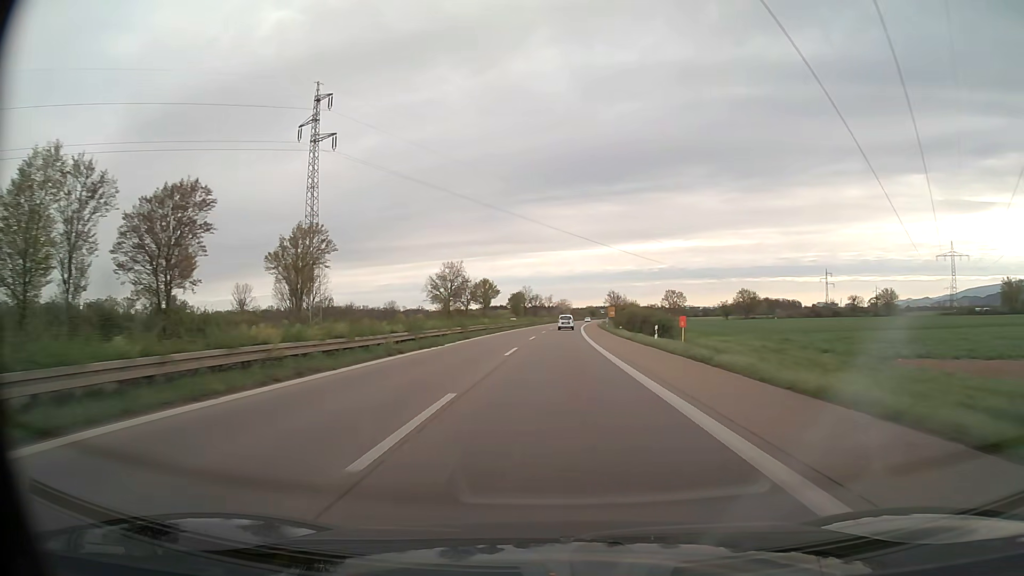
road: trunk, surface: asphalt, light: Day
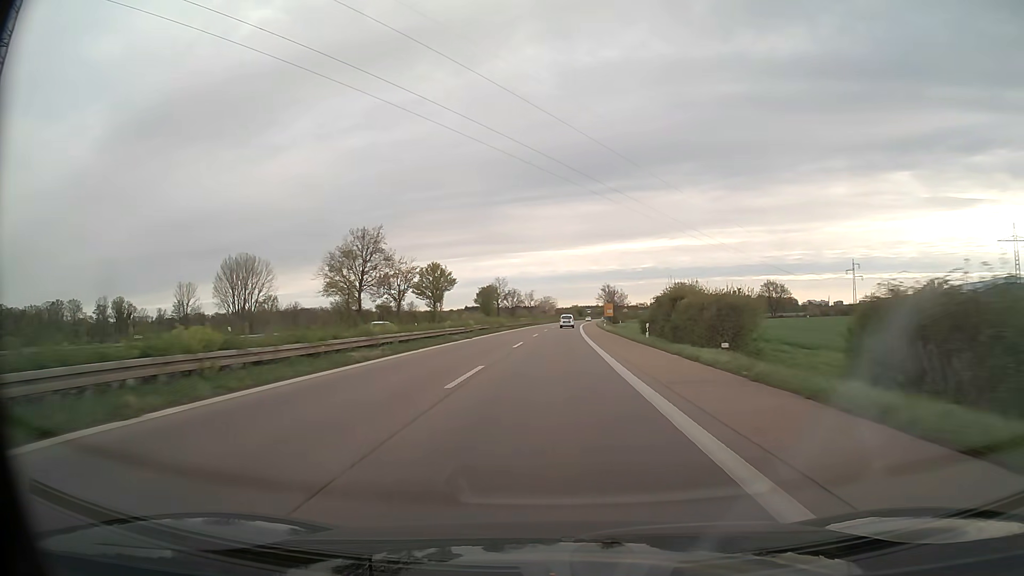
(+0.7, +47.6) m; +2°
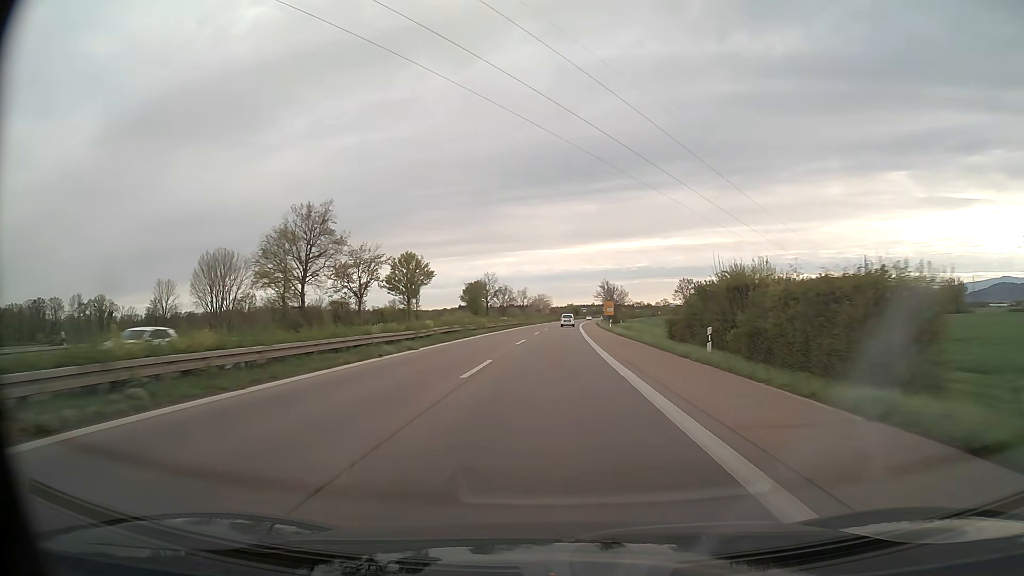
(0.0, +15.9) m; 0°
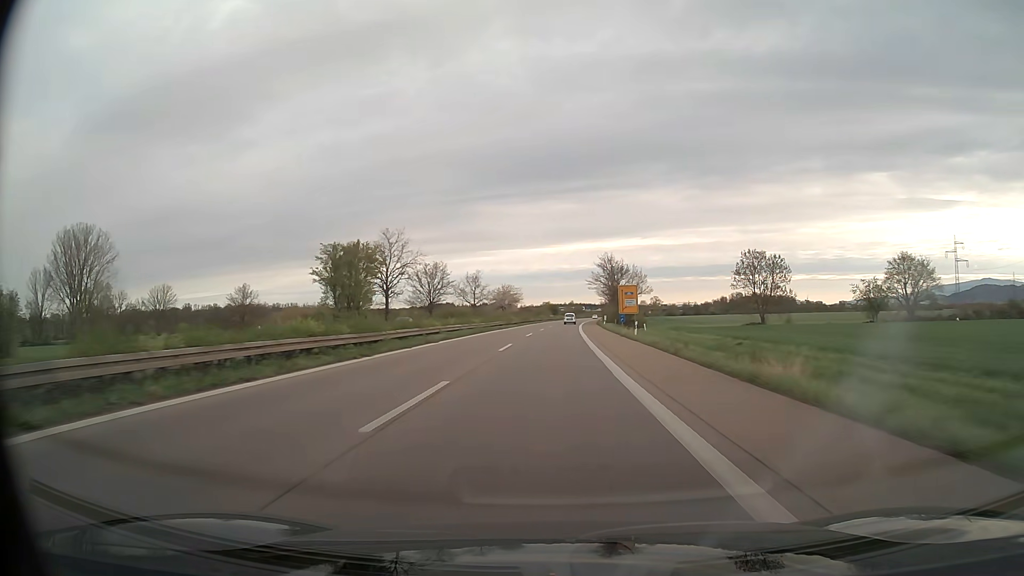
(+1.6, +79.7) m; +2°
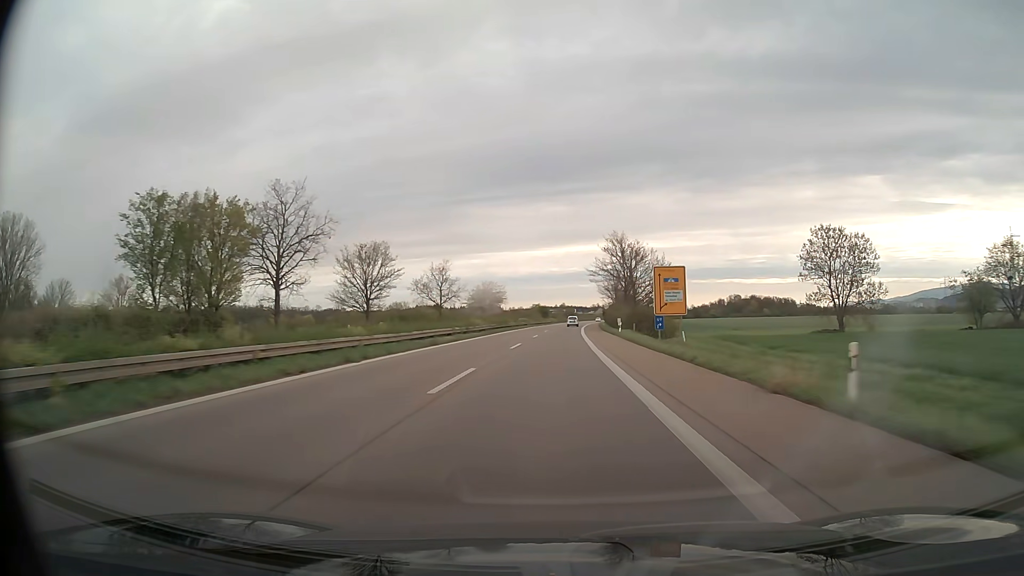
(+0.2, +32.0) m; +1°
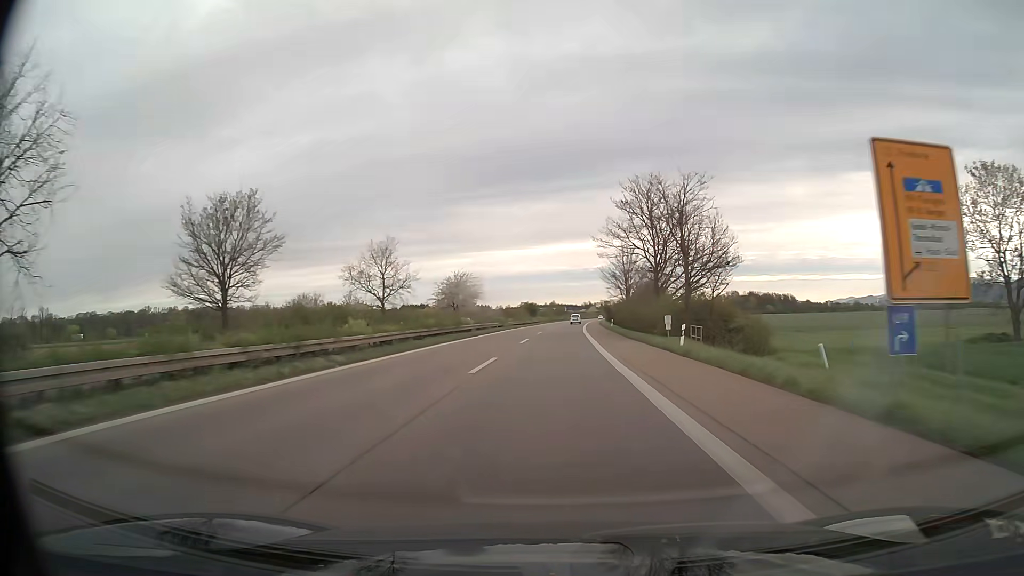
(+0.3, +32.4) m; +1°
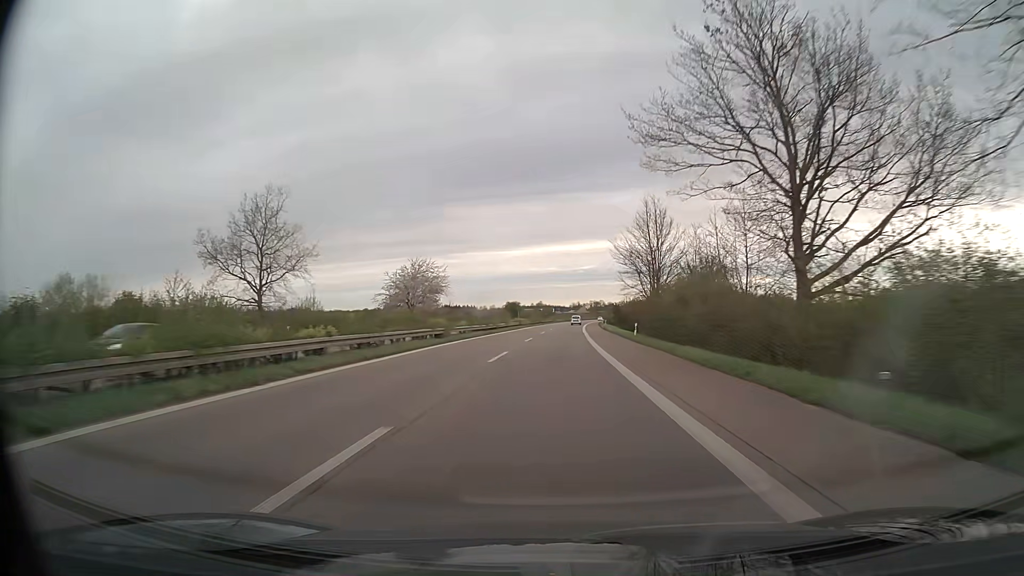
(+0.3, +31.8) m; +1°
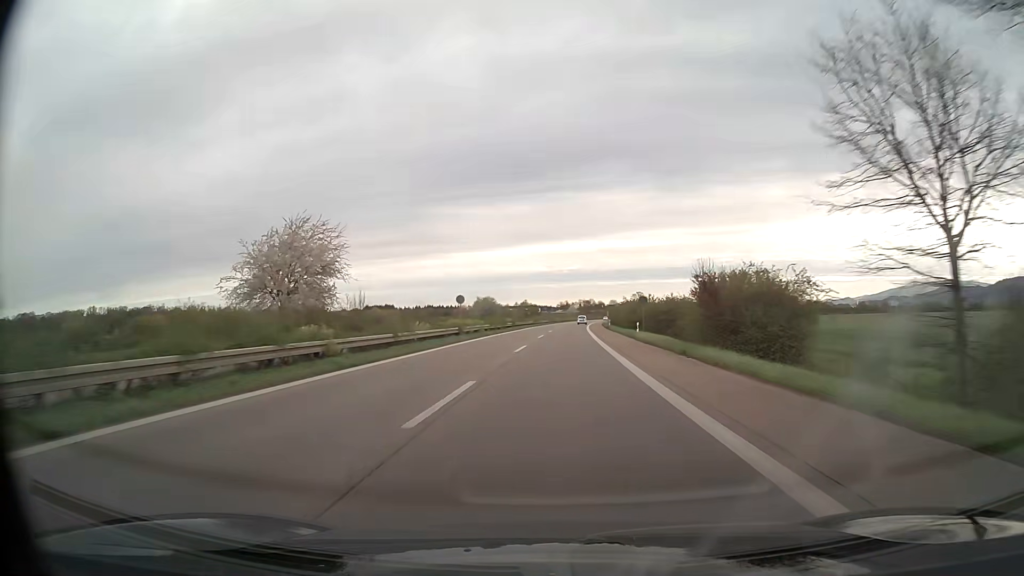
(+0.5, +48.2) m; +1°
(0, +10) (0, +20) (0, +30) (0, +40) (+1, +50) (+1, +60) (+1, +70) (+2, +80) (+2, +90) (+3, +100) m
